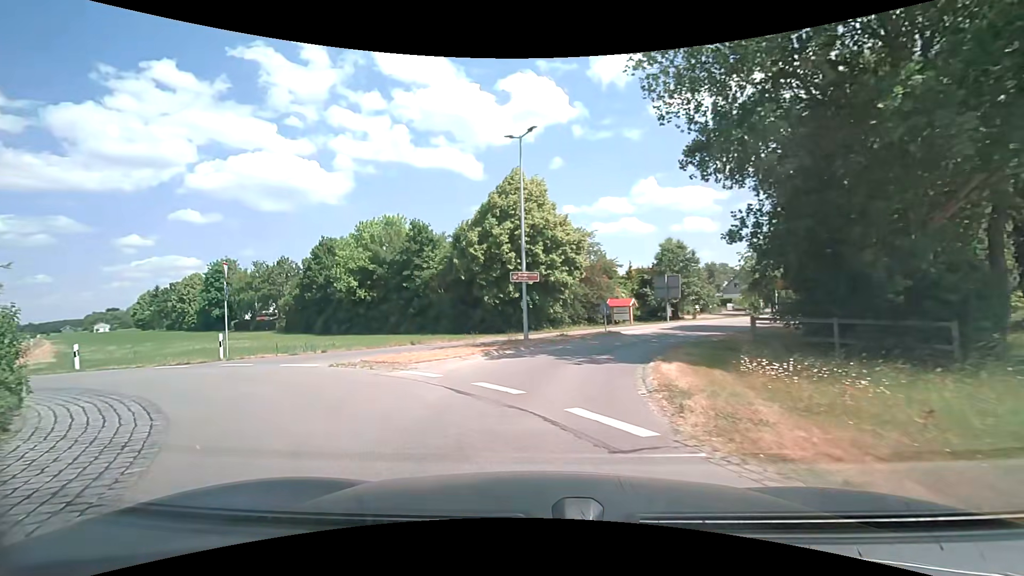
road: tertiary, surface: asphalt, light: Day
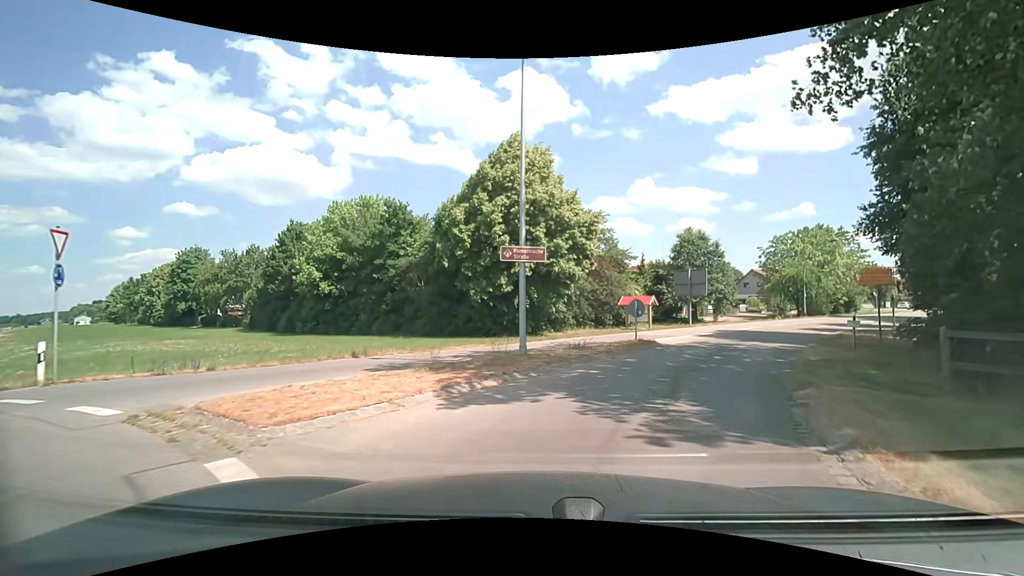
(-0.3, +7.0) m; -1°
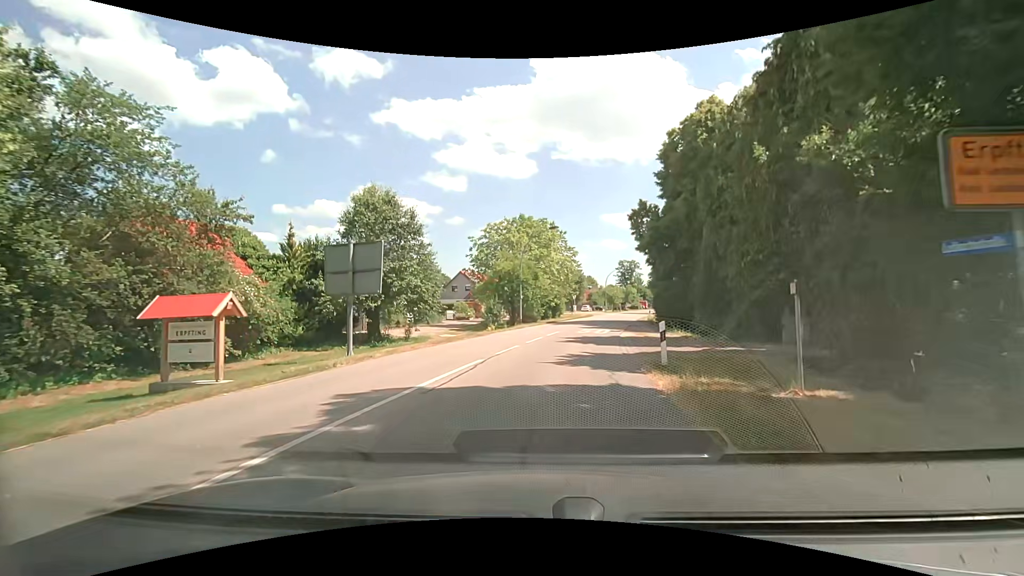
(+6.5, +18.5) m; +32°
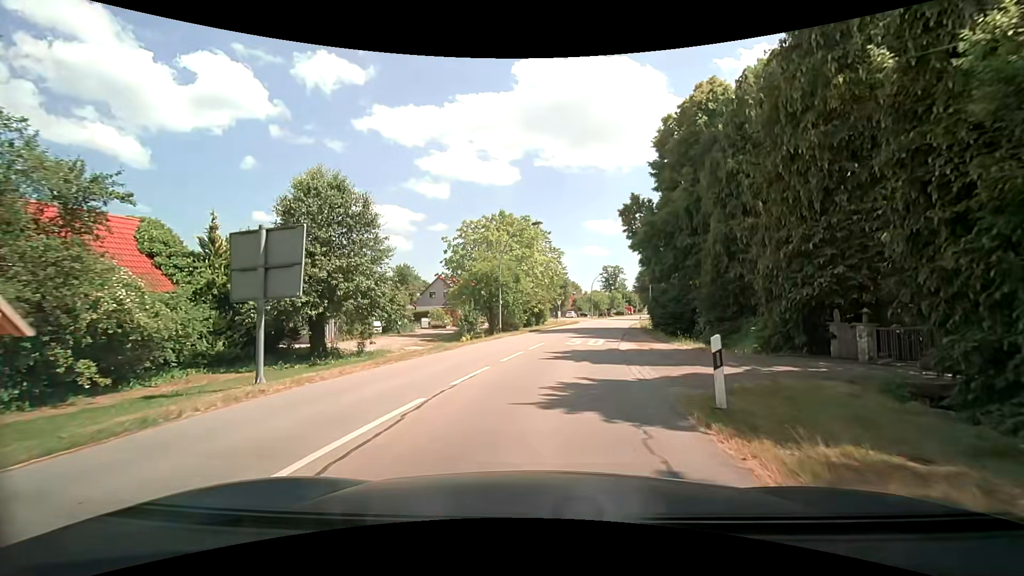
(+0.1, +4.8) m; +2°
